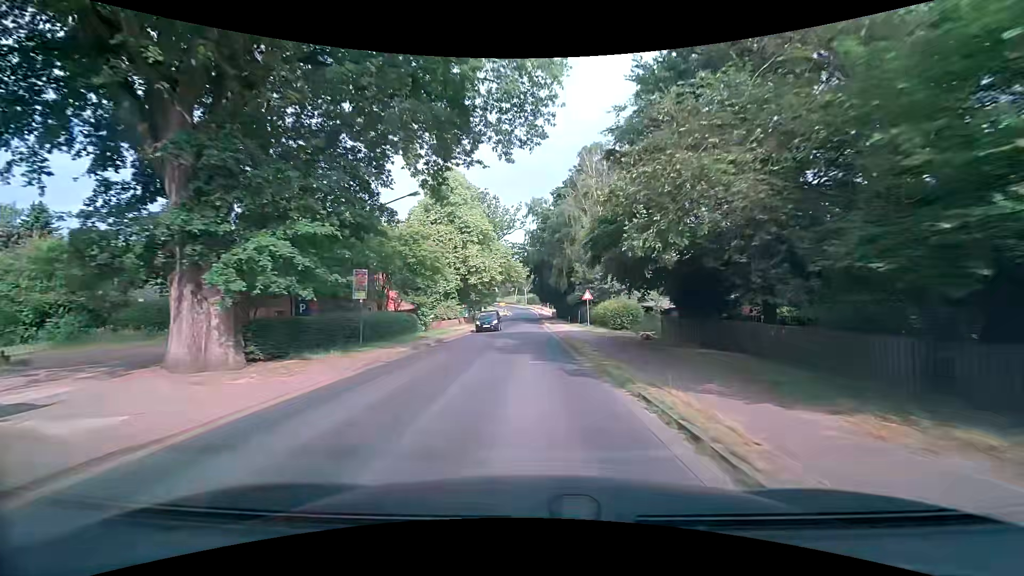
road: secondary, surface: asphalt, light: Day
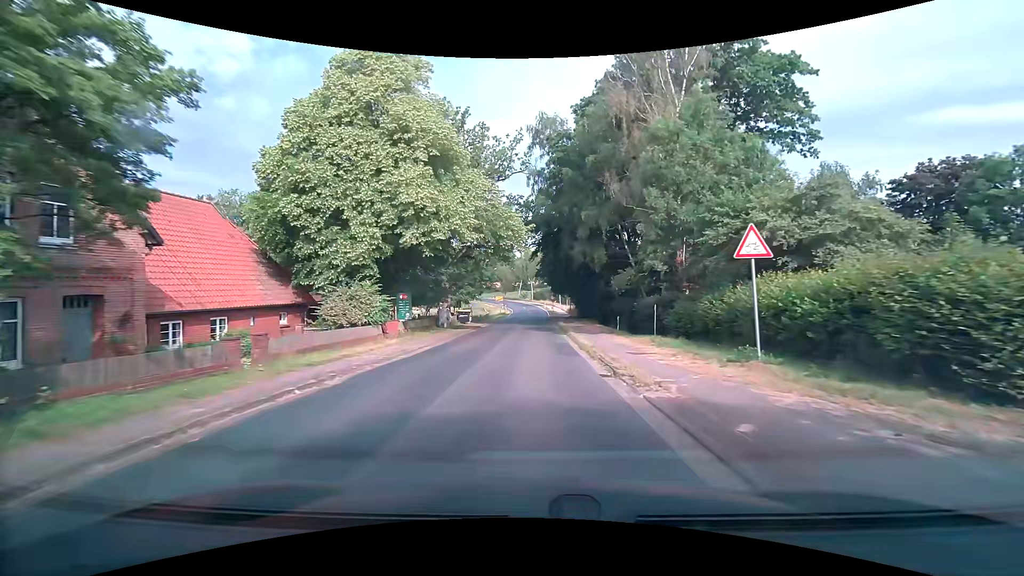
(-0.2, +29.2) m; 0°
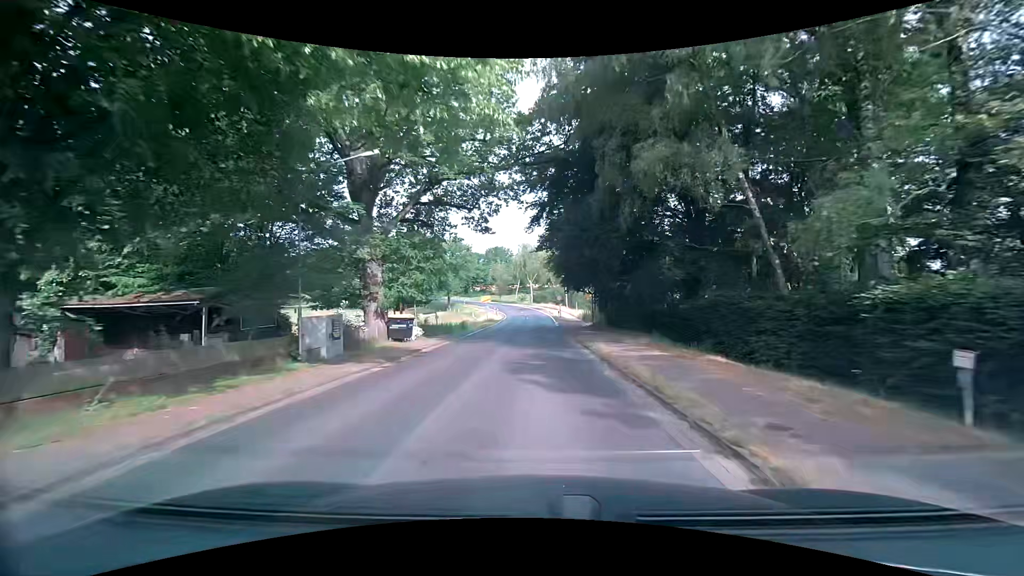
(-0.2, +22.1) m; 0°
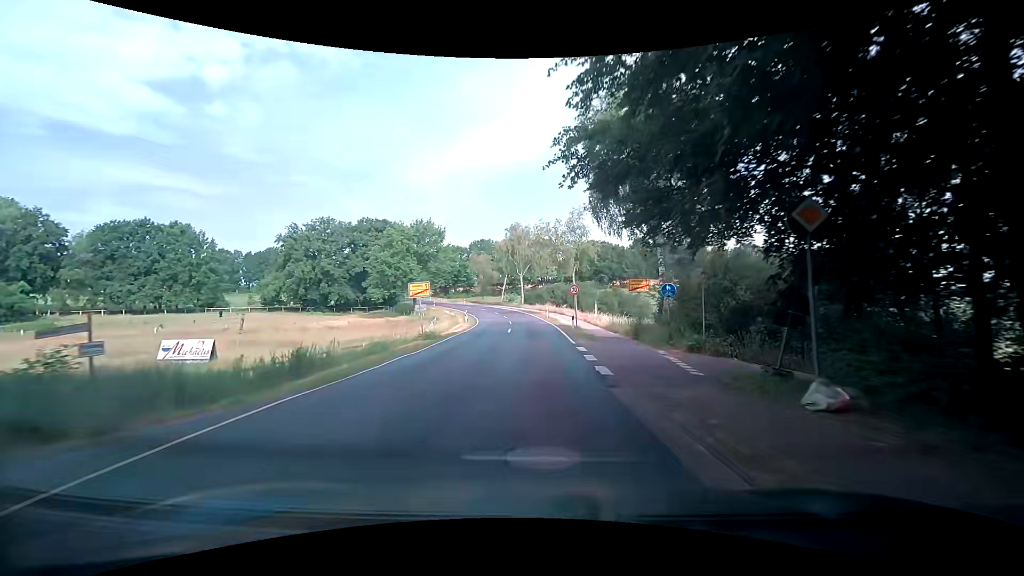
(+0.3, +30.1) m; +2°
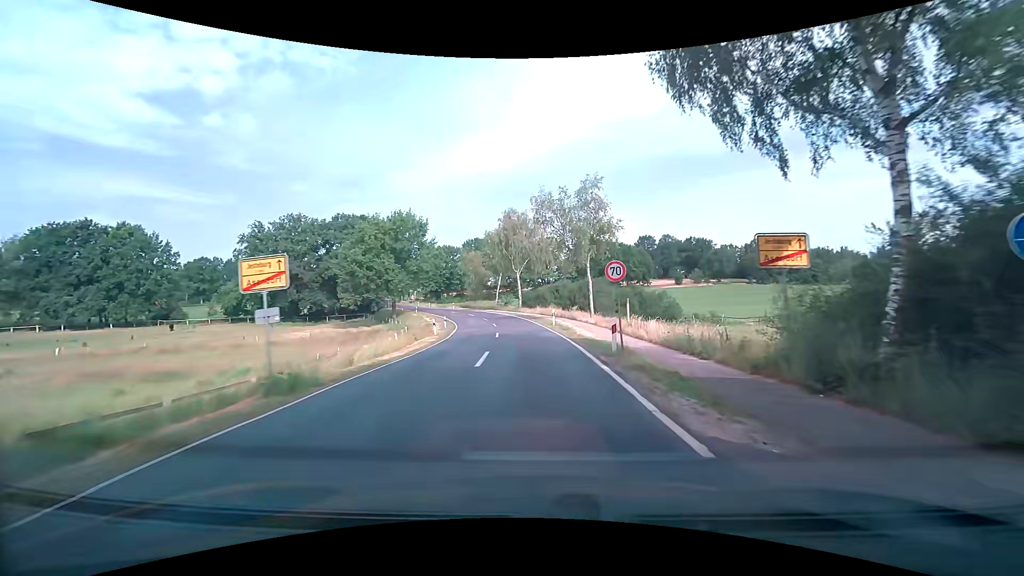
(0.0, +15.2) m; 0°
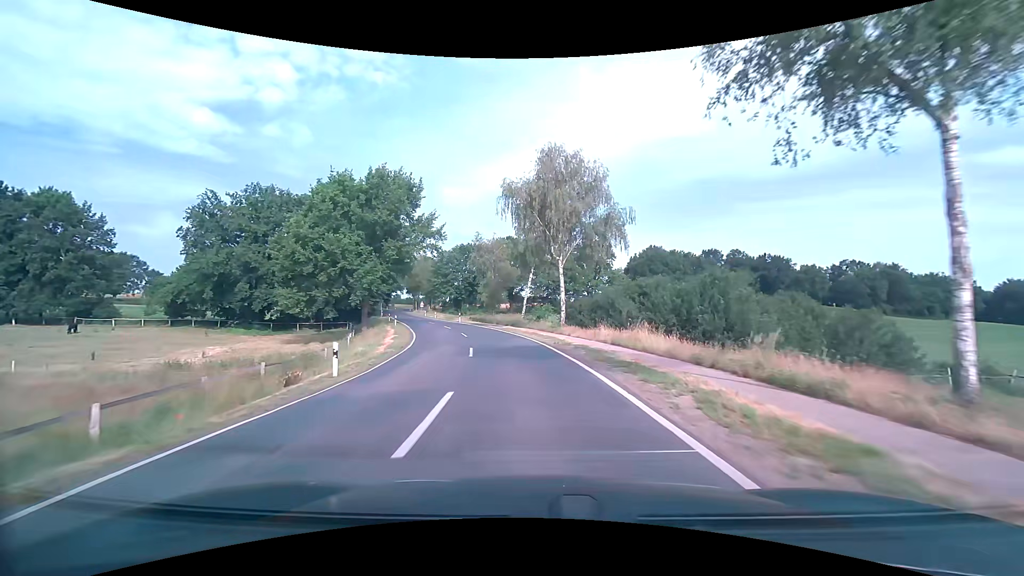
(-1.2, +31.7) m; -5°
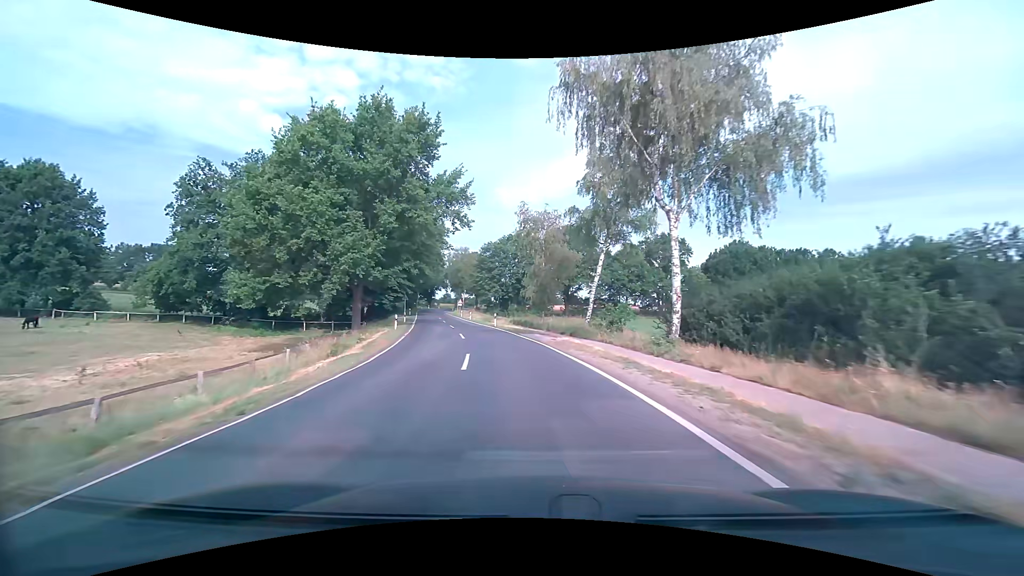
(-0.9, +18.3) m; -6°
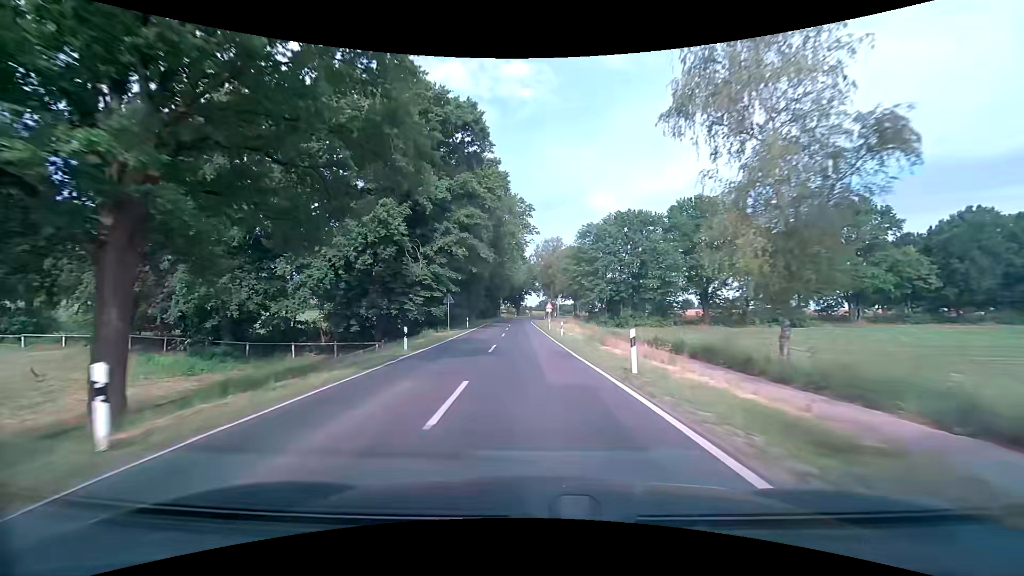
(-3.0, +29.8) m; -11°
(0, +10) (-1, +20) (-1, +30) (-2, +40) (-2, +50) (-2, +60) (-3, +70) (-3, +80) (-3, +90) (-2, +100) m
